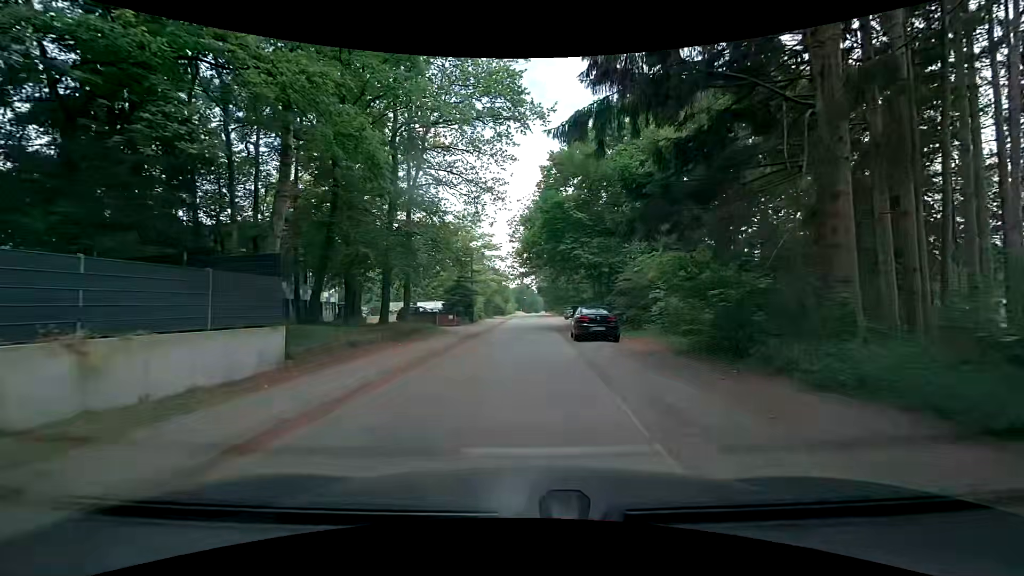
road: residential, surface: asphalt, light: Day
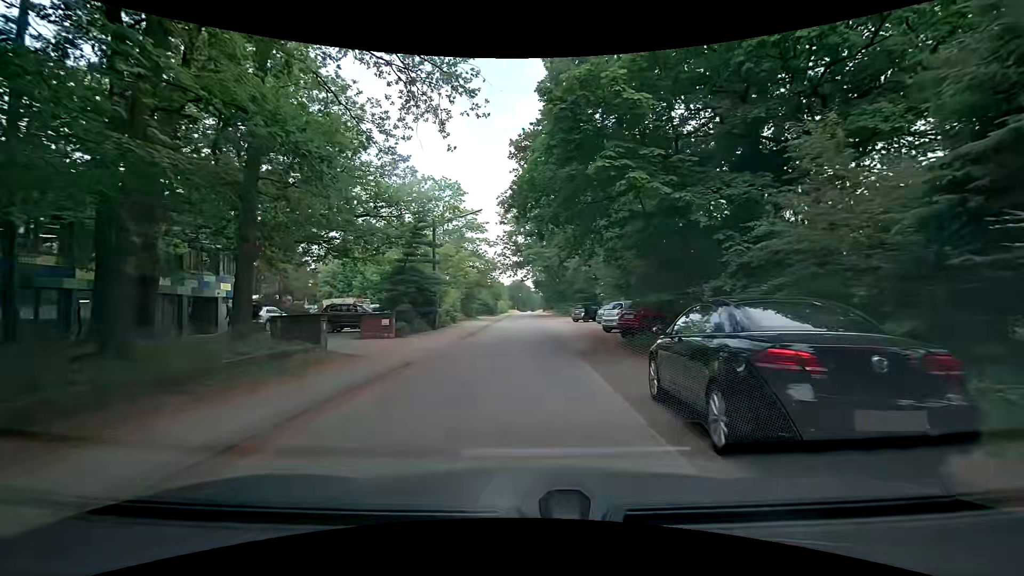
(-0.1, +15.7) m; +1°
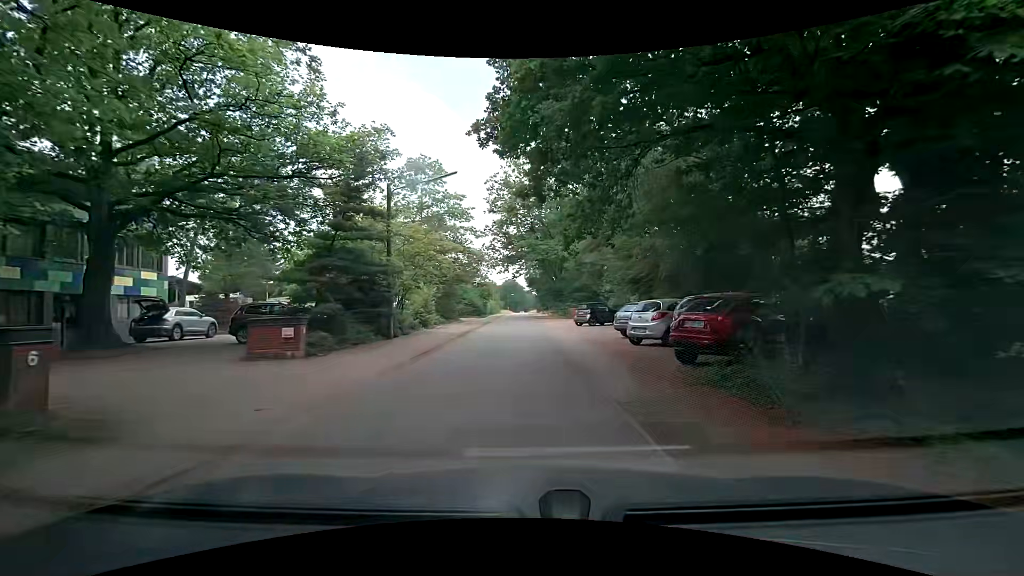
(0.0, +7.8) m; +1°
